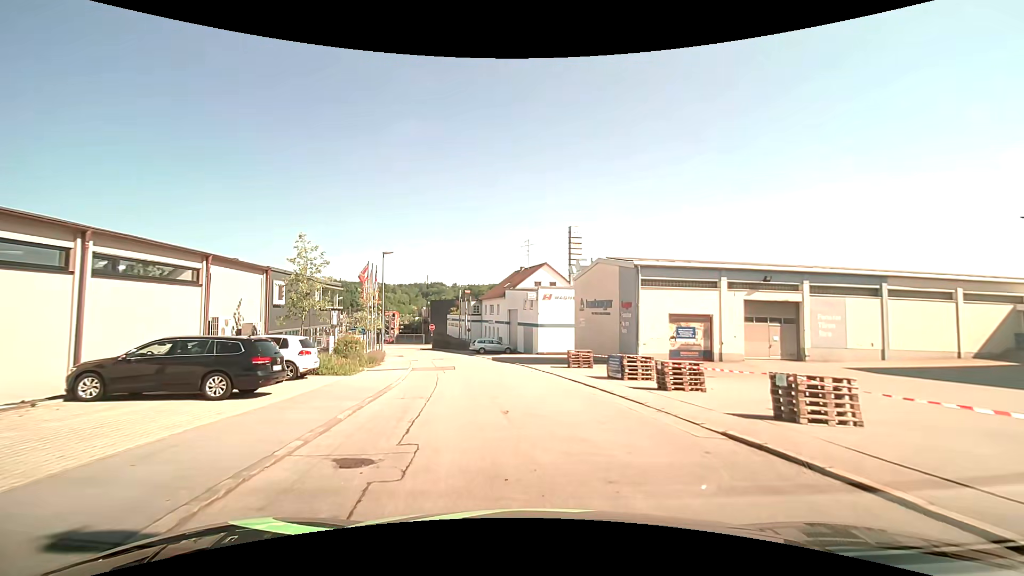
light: Day
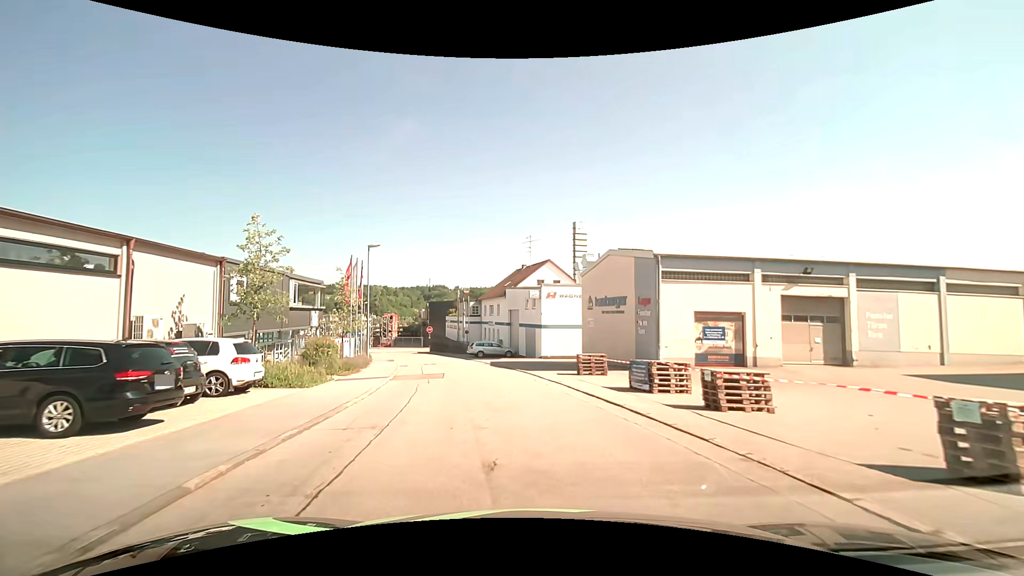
(0.0, +4.0) m; 0°
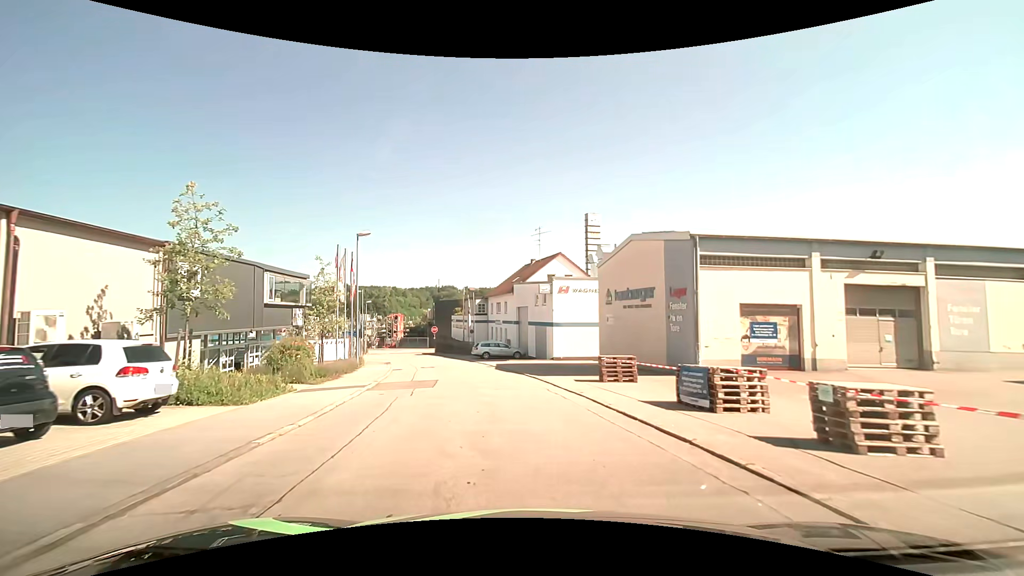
(0.0, +4.1) m; -1°
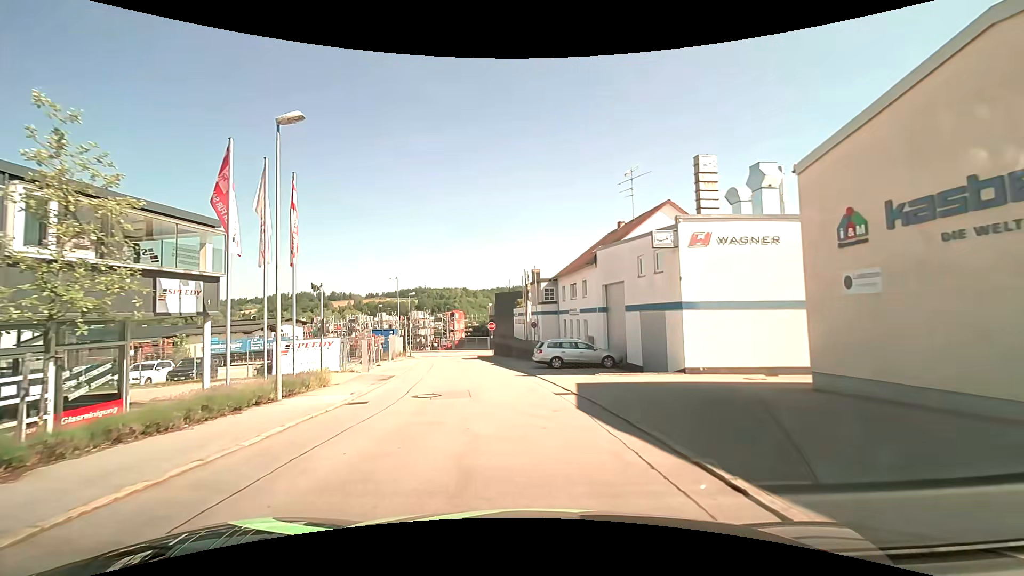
(-1.1, +16.9) m; -8°
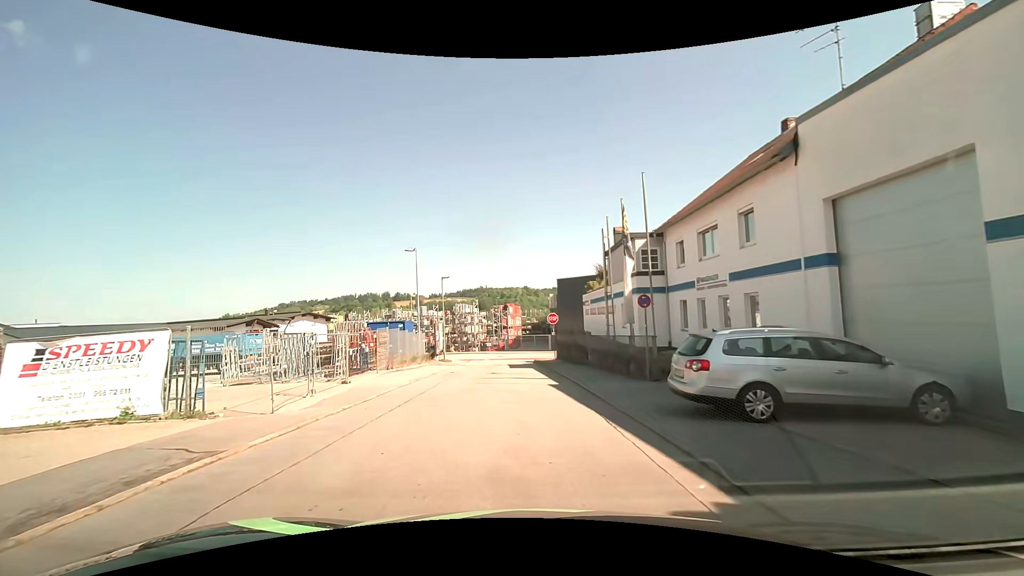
(-1.0, +17.3) m; -7°
